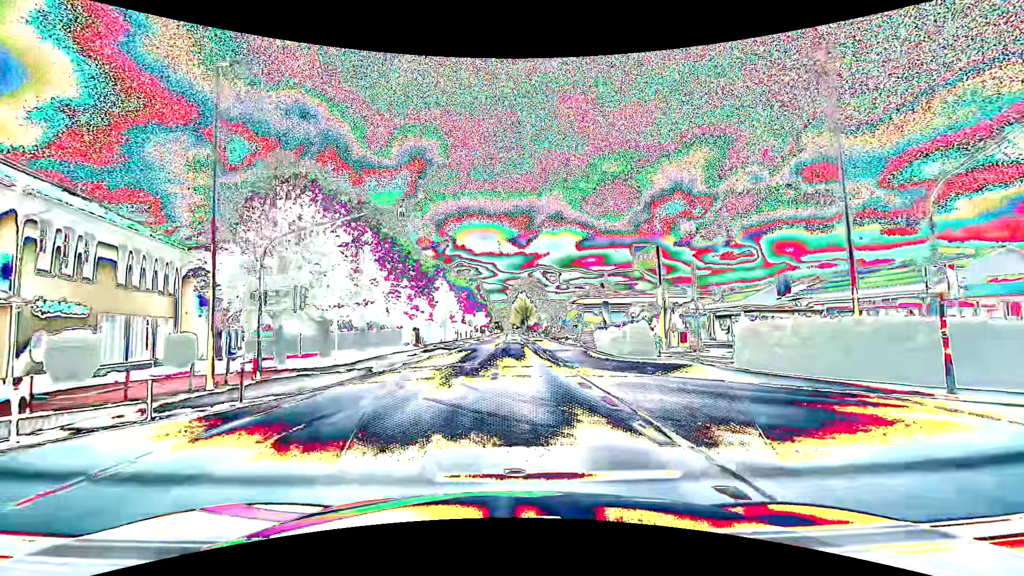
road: primary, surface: asphalt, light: Day
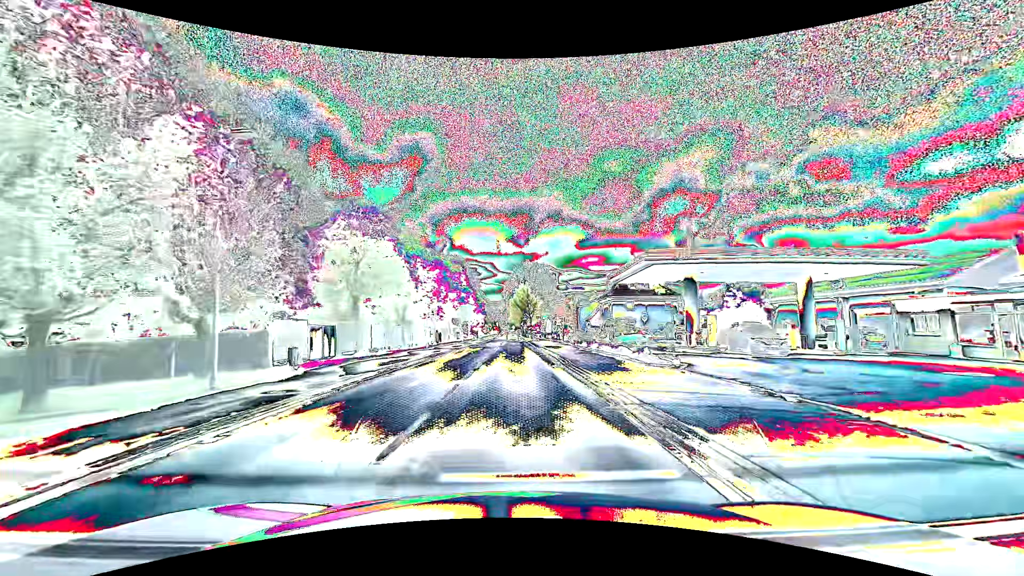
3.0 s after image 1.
(+0.1, +28.6) m; +1°
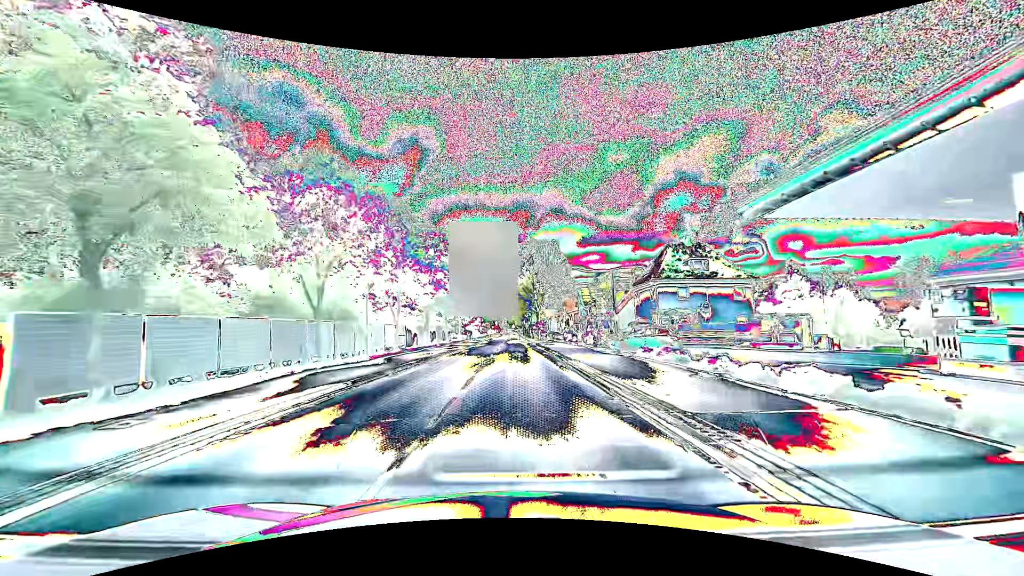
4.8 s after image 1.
(-0.2, +20.9) m; 0°
